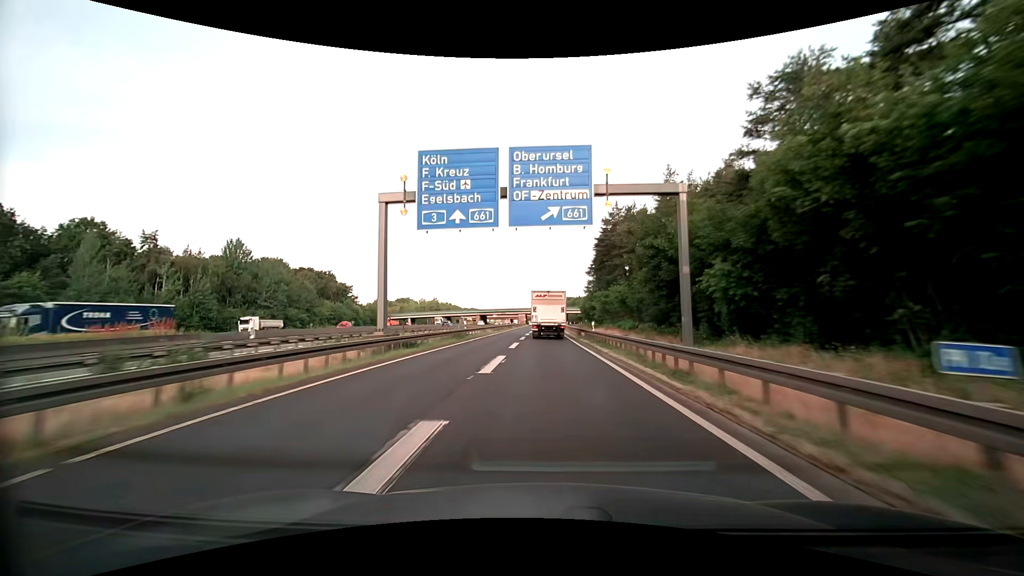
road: motorway_link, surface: asphalt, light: Day
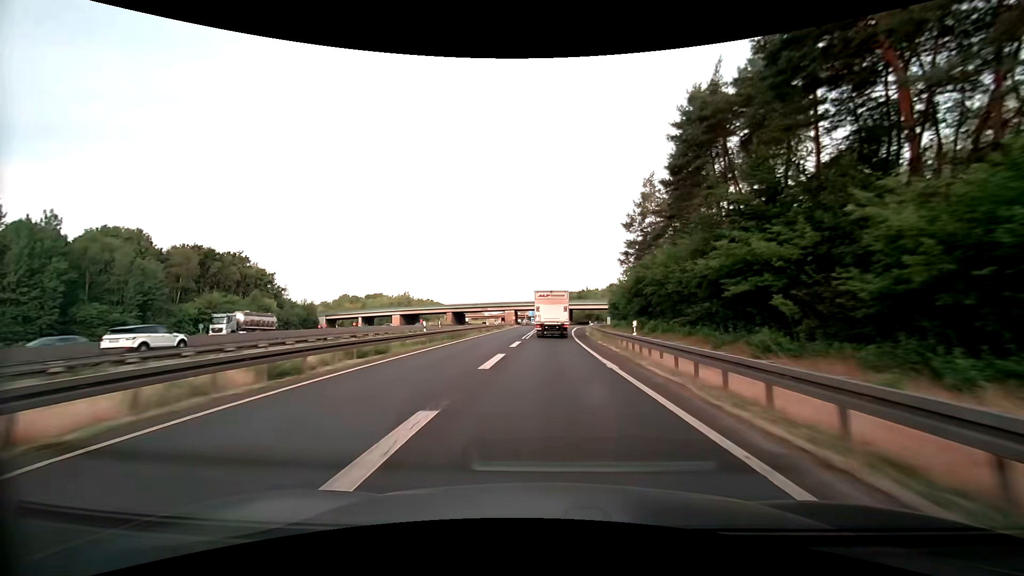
(-0.1, +60.1) m; 0°
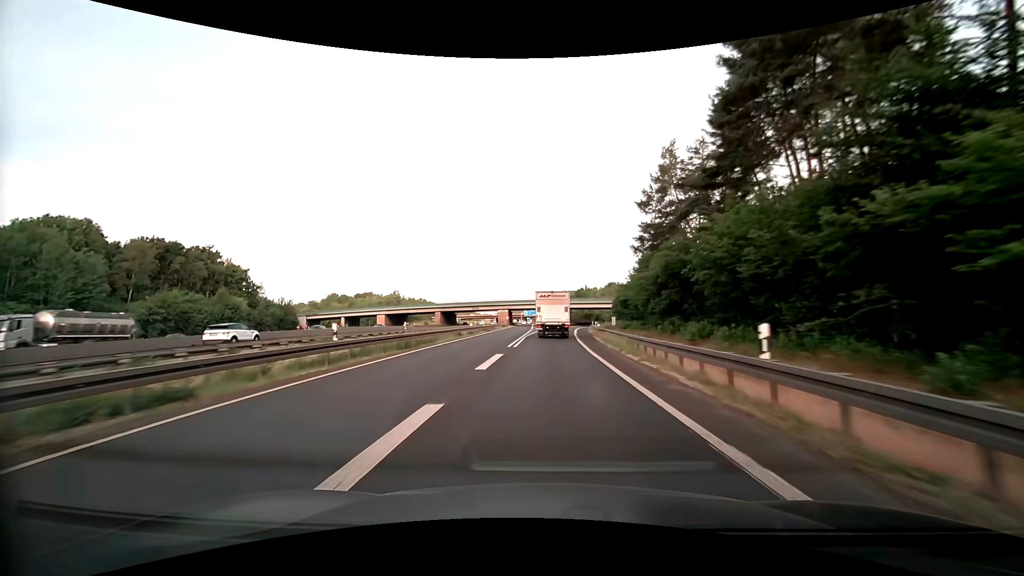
(0.0, +11.8) m; 0°
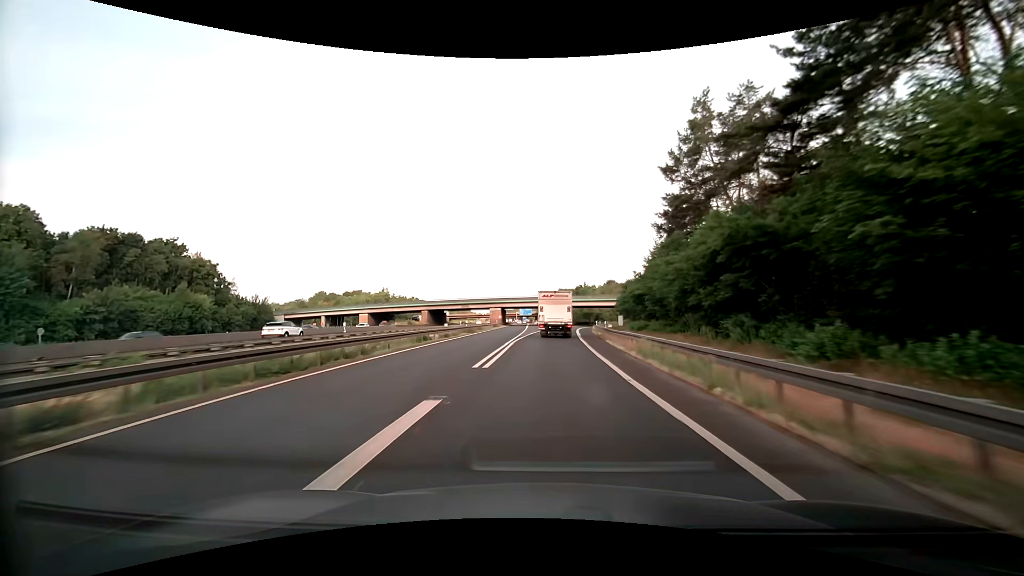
(+0.1, +11.7) m; 0°
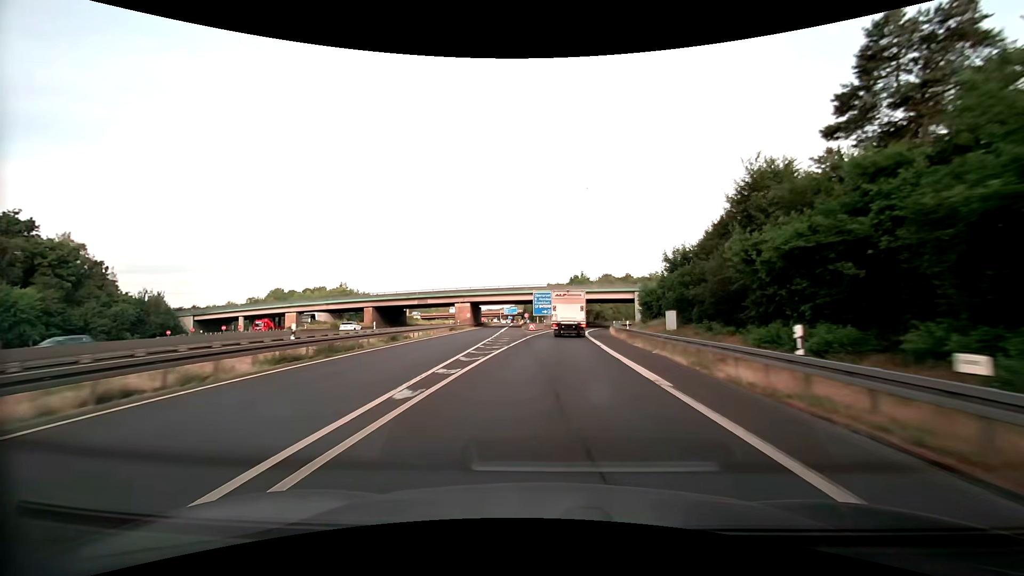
(+0.6, +34.9) m; +2°
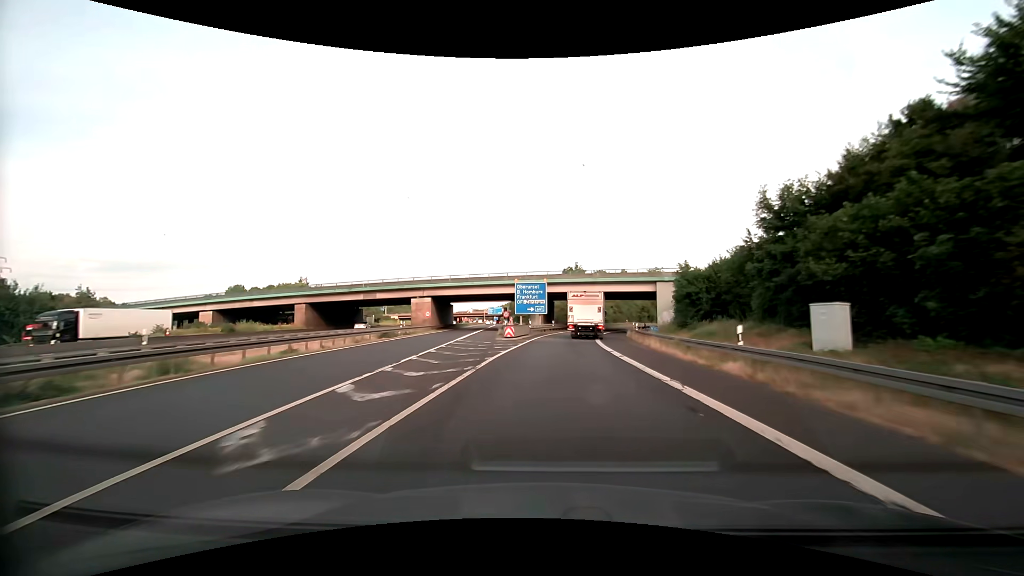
(+0.2, +23.1) m; +1°
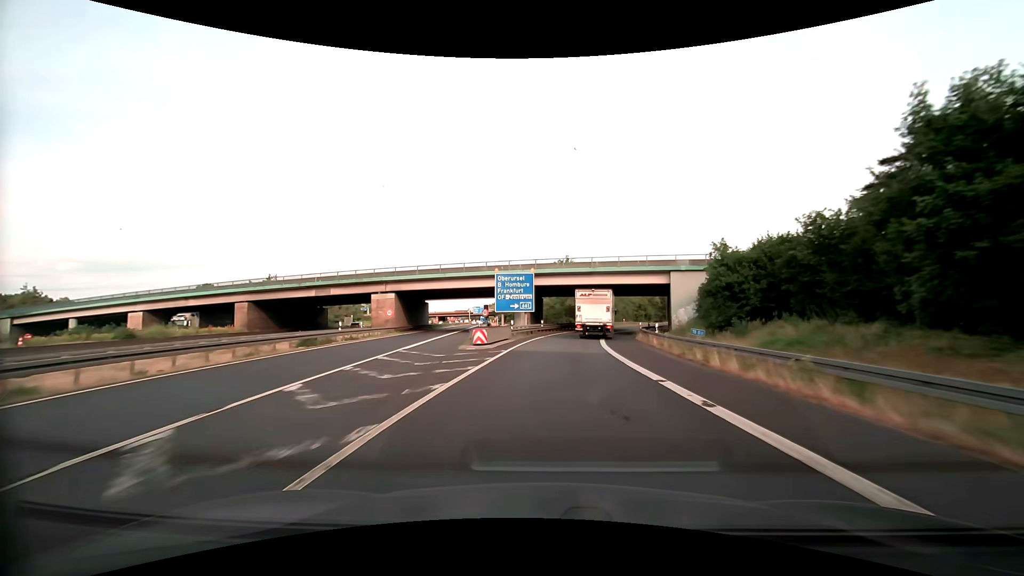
(+0.1, +11.5) m; +1°
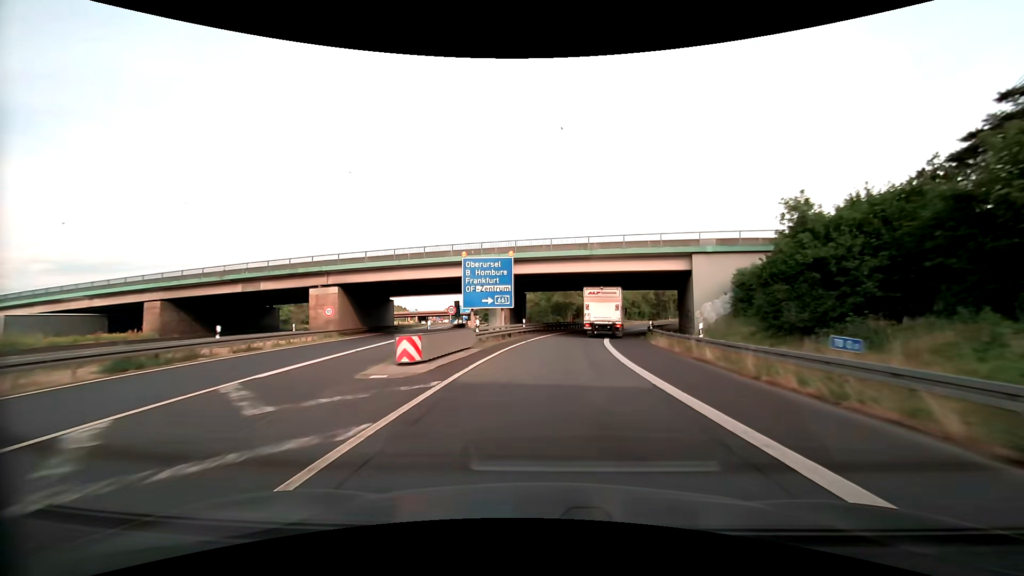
(+0.2, +11.5) m; +2°
(0, +10) (+1, +20) (+2, +30) (+3, +40) (+5, +50) (+6, +60) (+9, +69) (+12, +79) (+17, +88) (+21, +97) m
